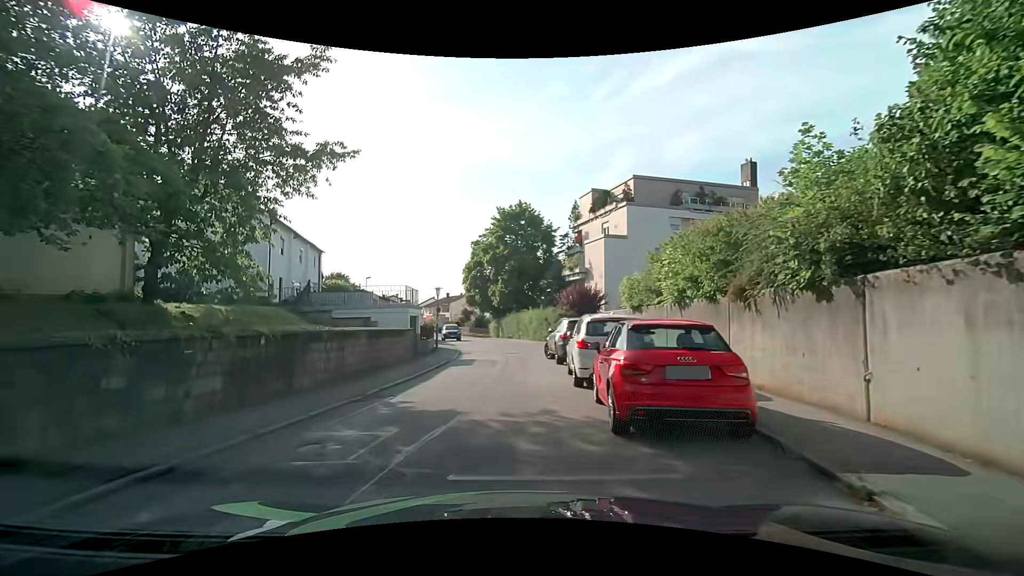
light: Day
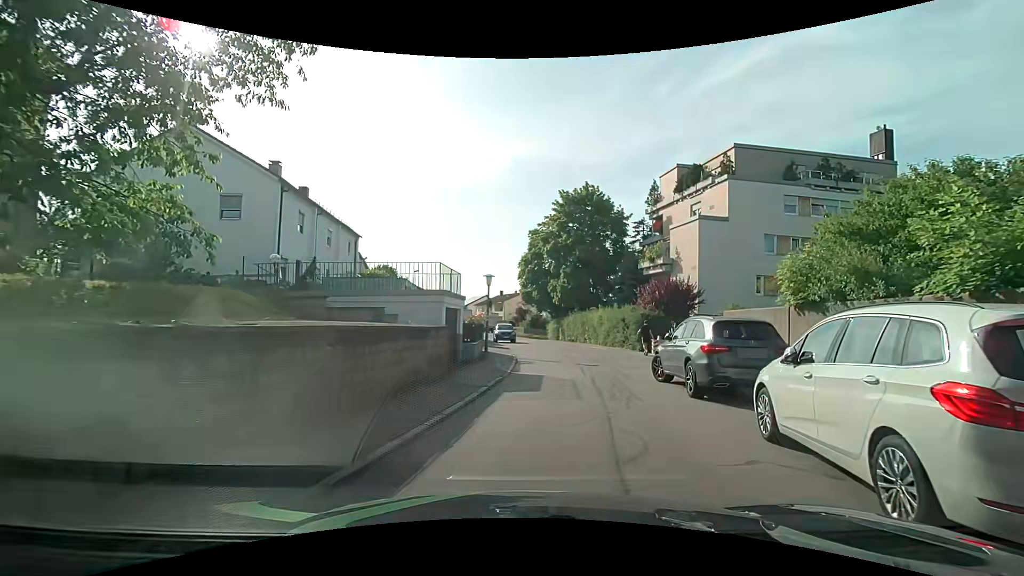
(-0.6, +7.4) m; -5°
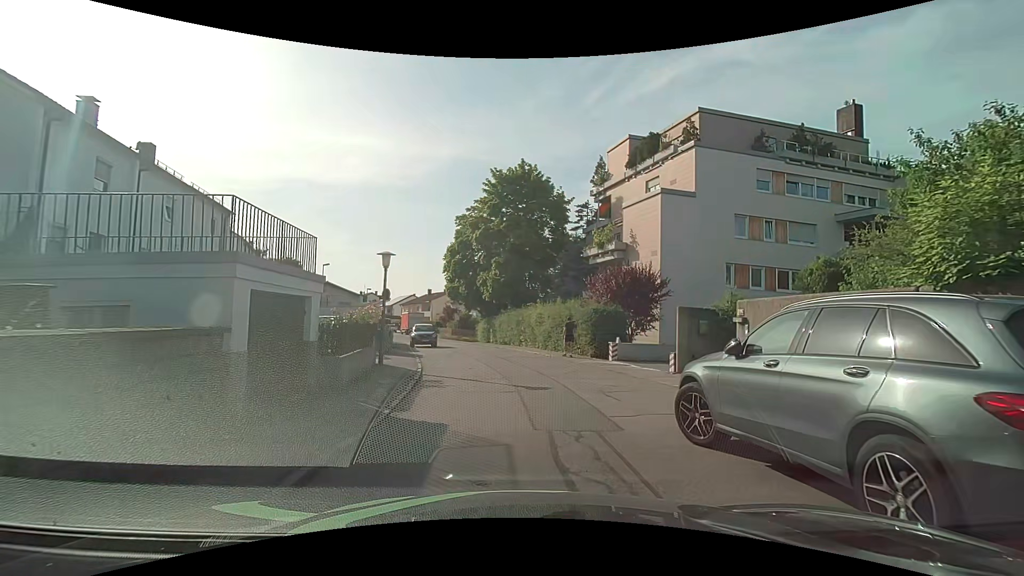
(+0.5, +7.4) m; +8°
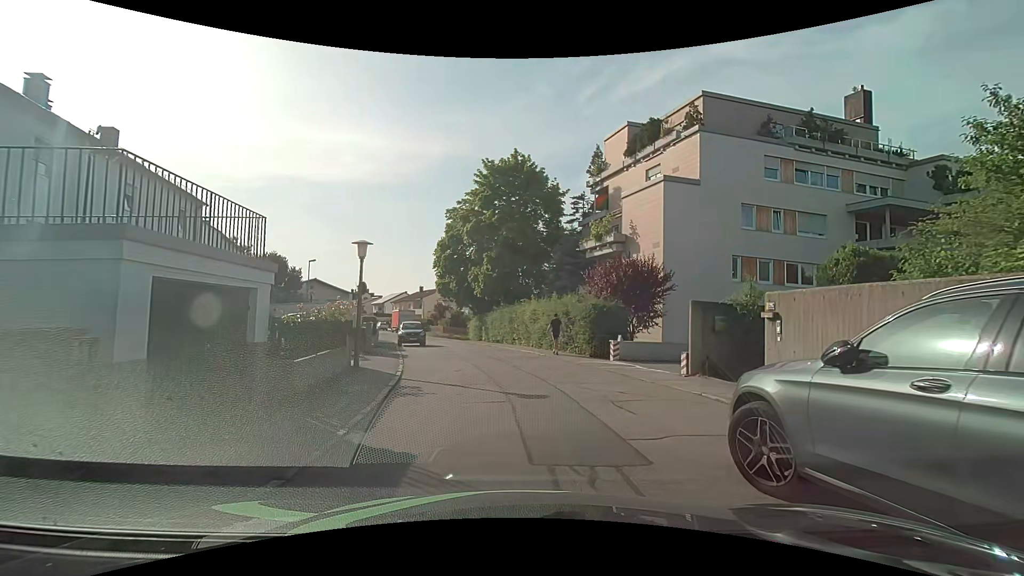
(0.0, +1.8) m; +1°
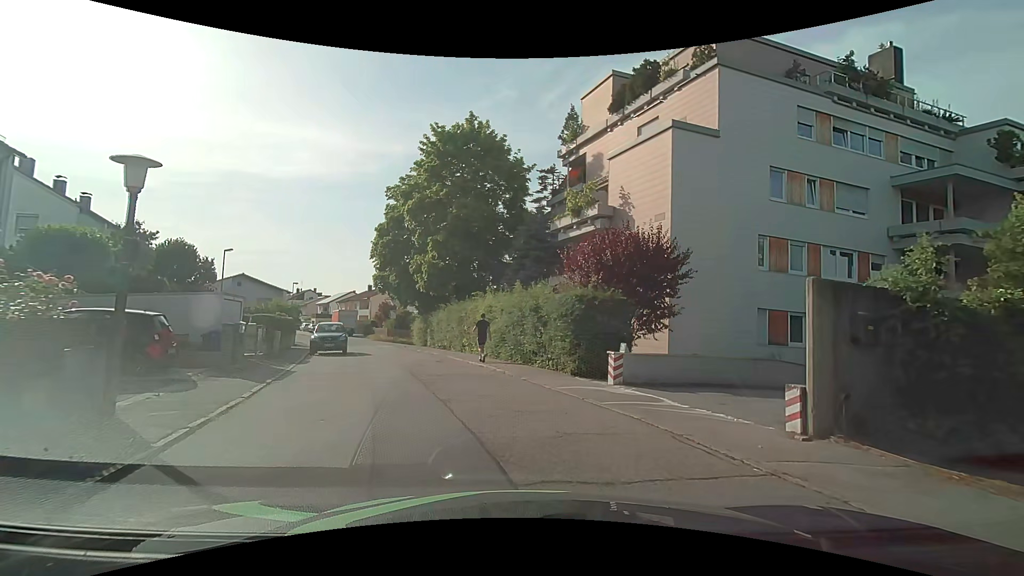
(+0.2, +7.6) m; +4°
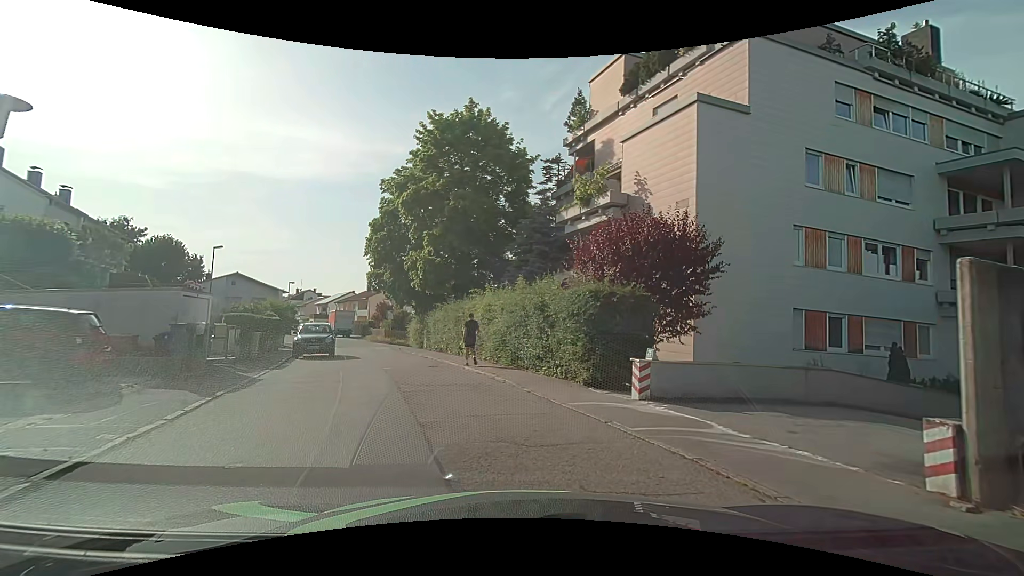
(0.0, +2.2) m; -1°
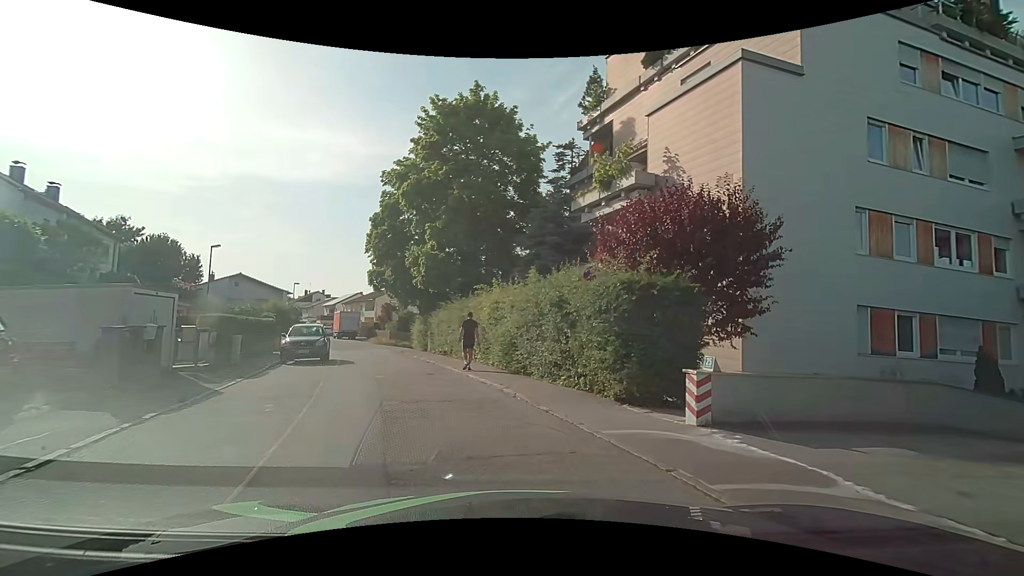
(0.0, +2.4) m; 0°
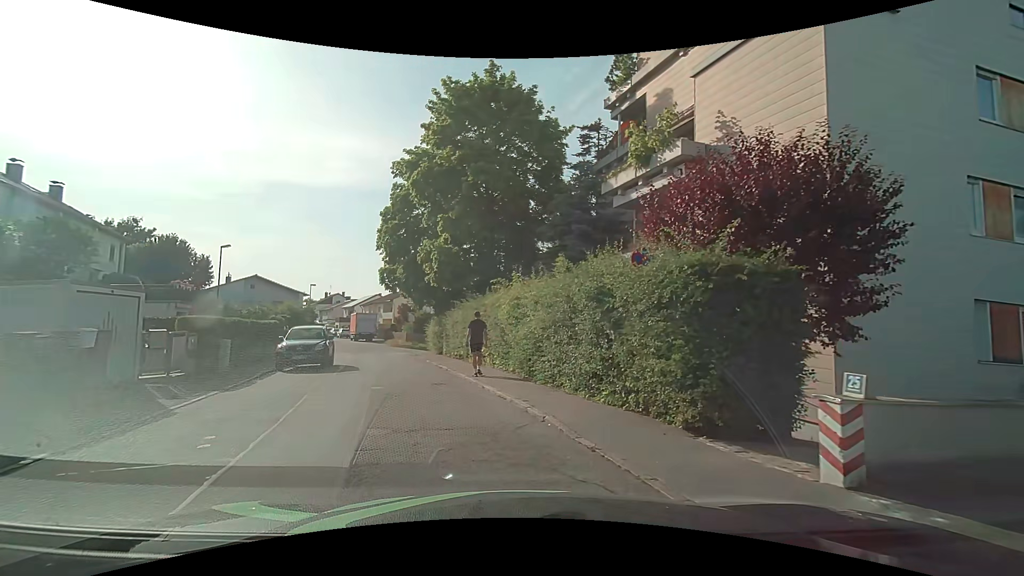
(0.0, +2.6) m; -2°
